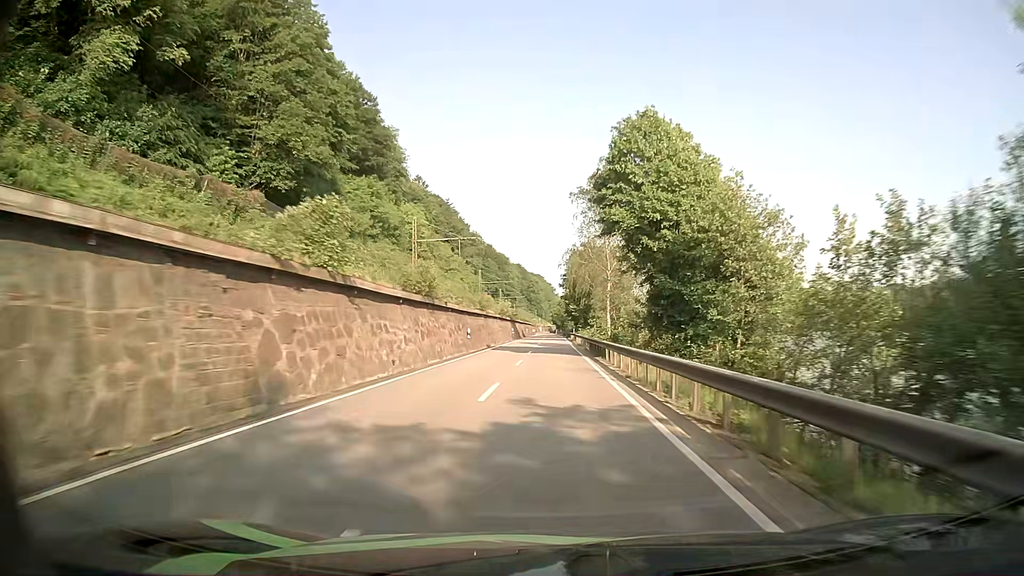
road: primary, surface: asphalt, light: Day
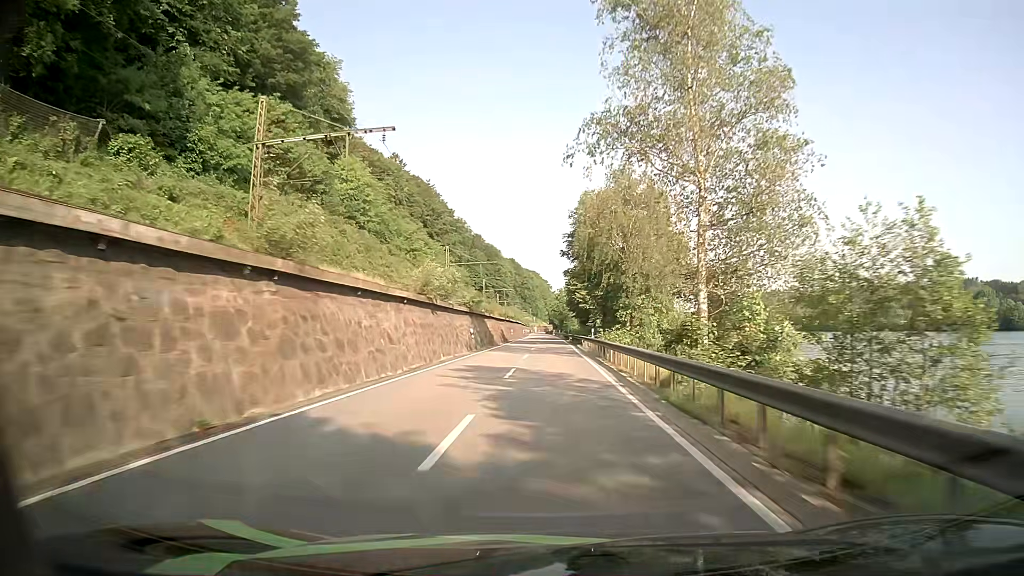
(0.0, +42.0) m; 0°
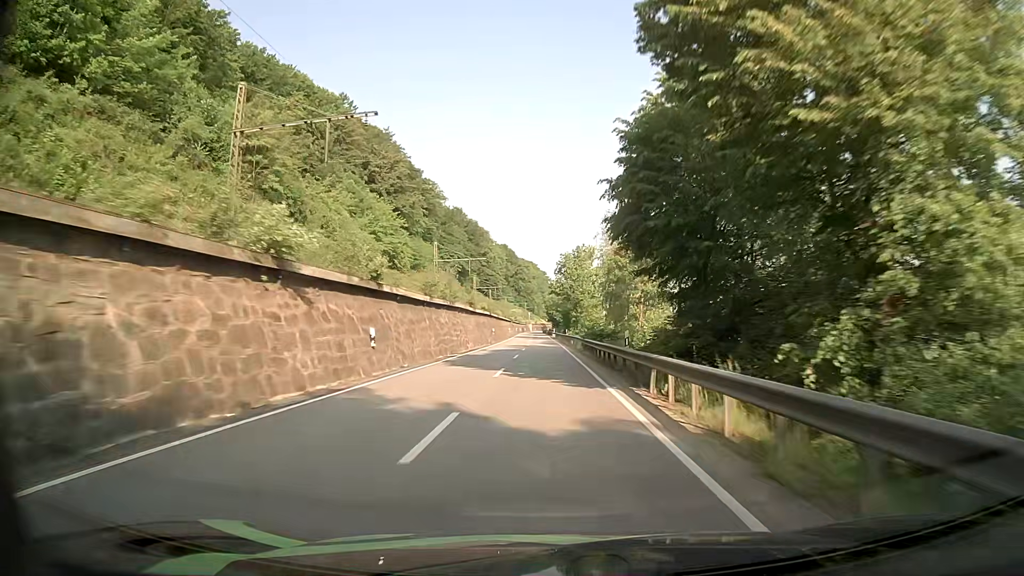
(+0.4, +71.4) m; +1°
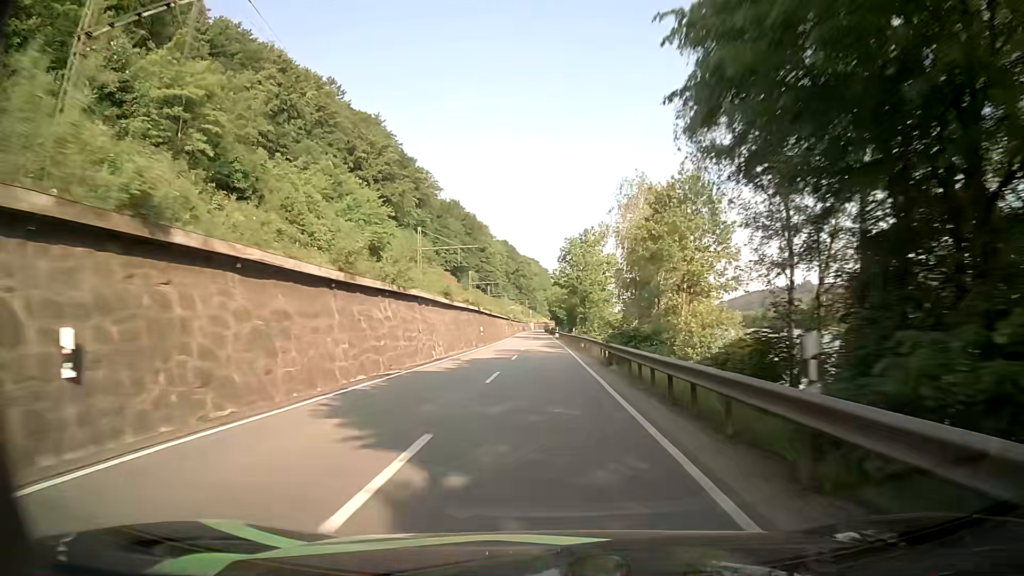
(-0.1, +14.3) m; -1°
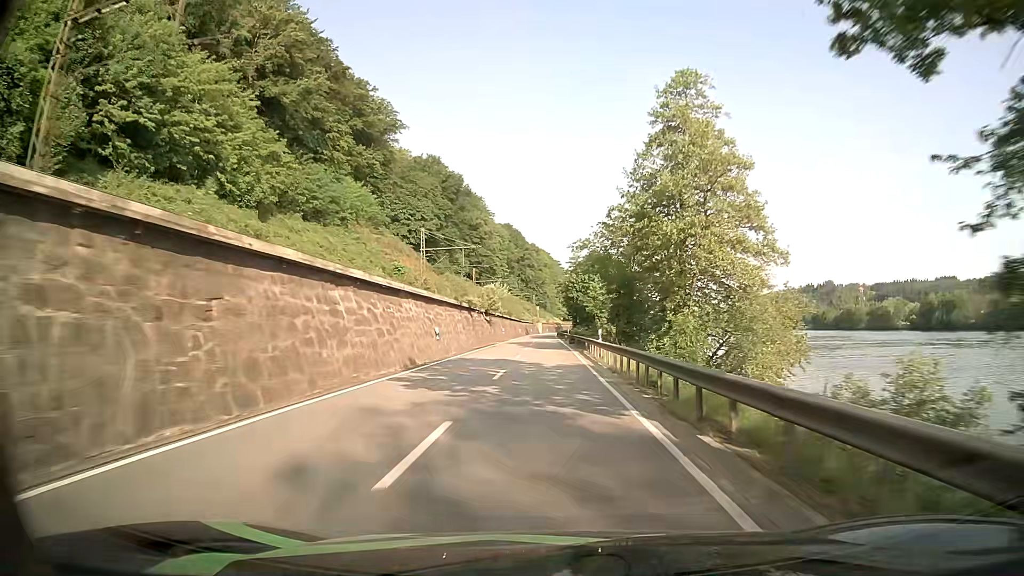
(-0.5, +70.5) m; -1°
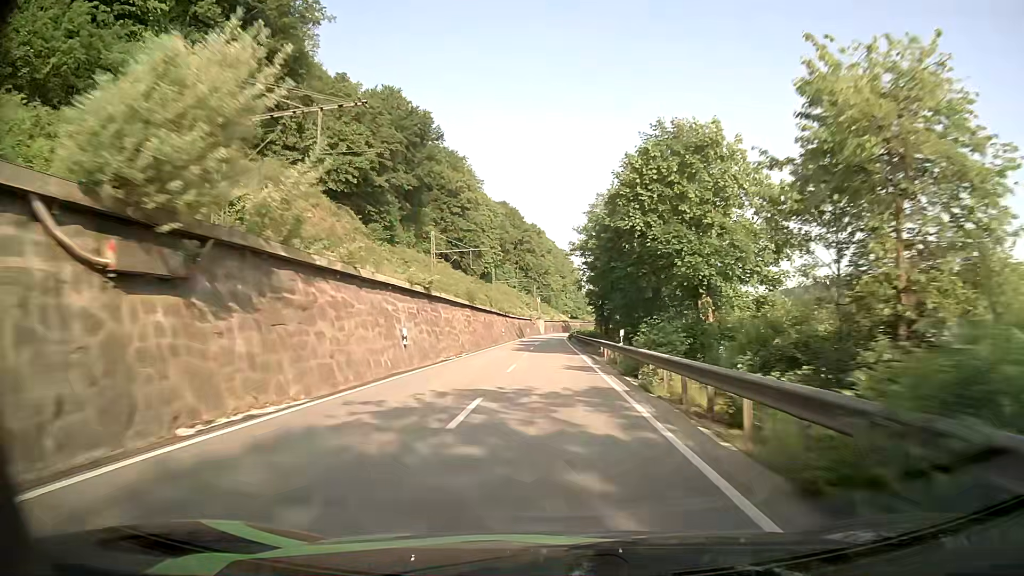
(-0.5, +56.4) m; 0°
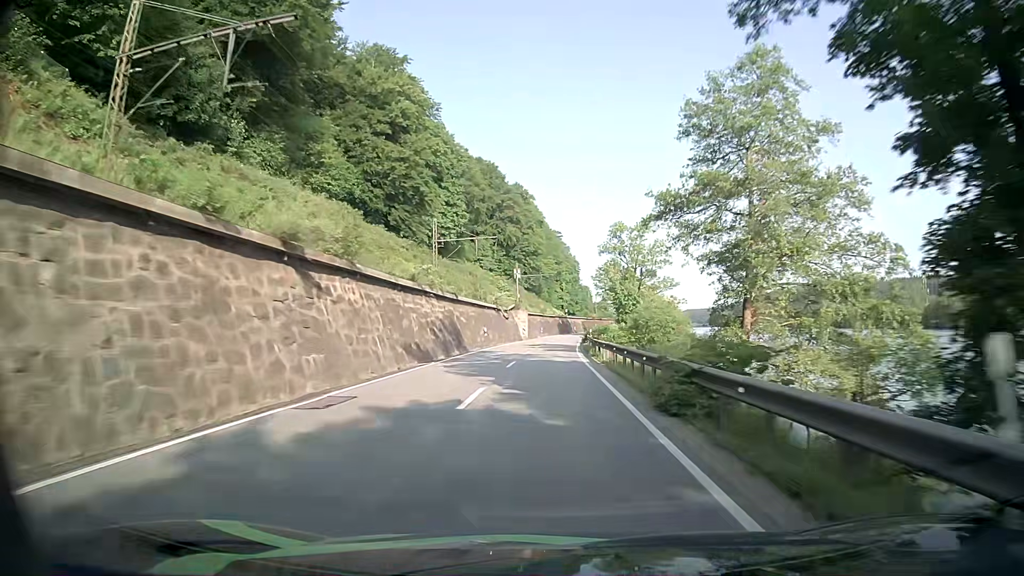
(-0.1, +69.5) m; 0°
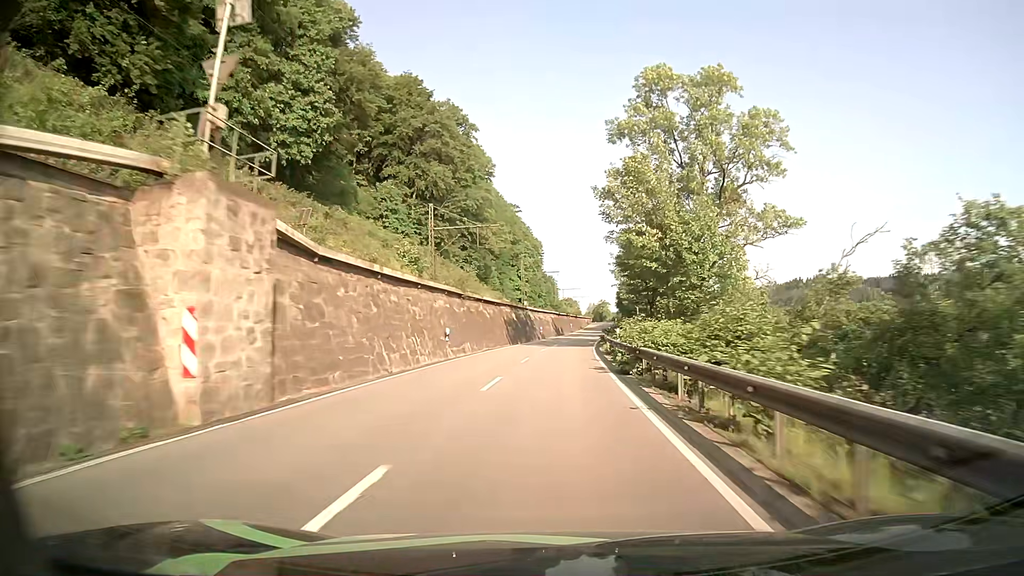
(+2.0, +68.6) m; +4°
(0, +10) (0, +20) (+1, +30) (+1, +40) (+2, +50) (+3, +60) (+4, +70) (+5, +80) (+6, +90) (+7, +100) m
